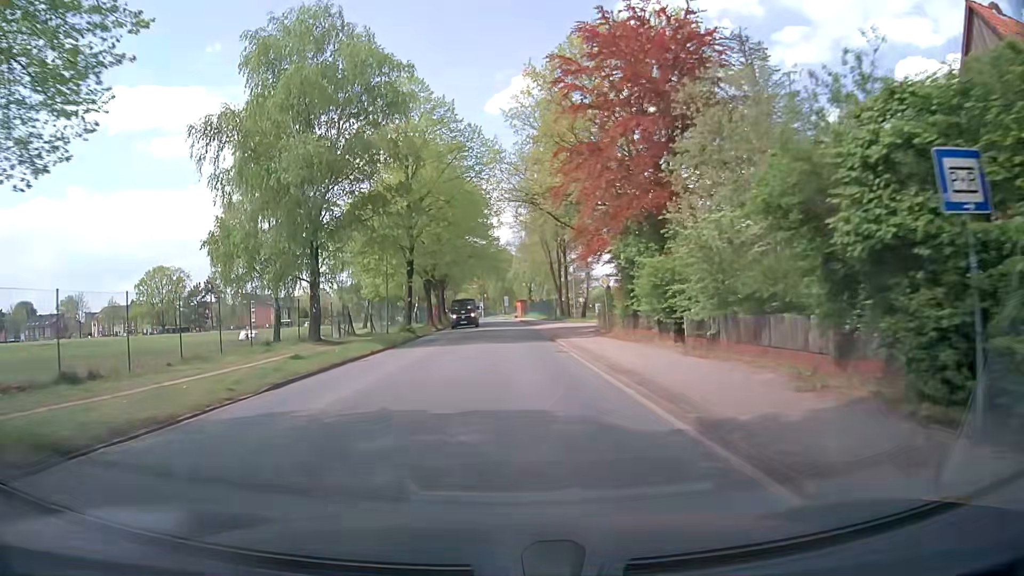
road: unclassified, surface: asphalt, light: Day
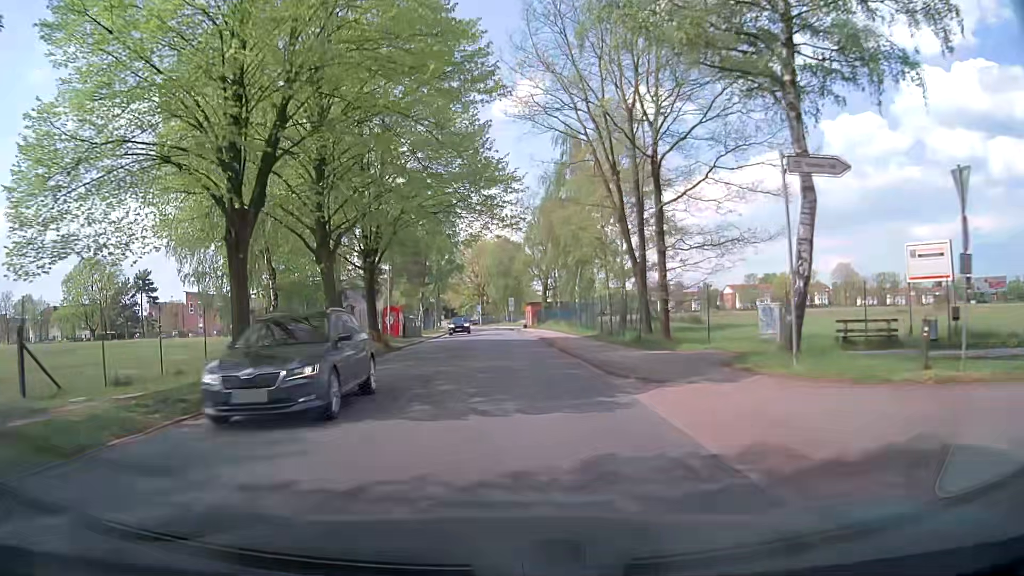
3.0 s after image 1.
(0.0, +38.2) m; 0°
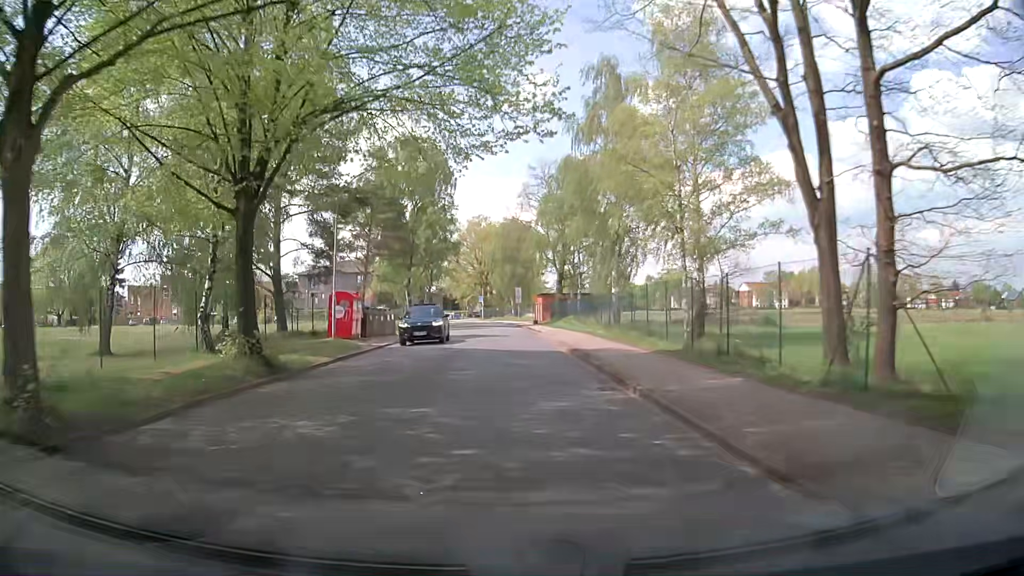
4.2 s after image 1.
(-0.1, +15.8) m; 0°
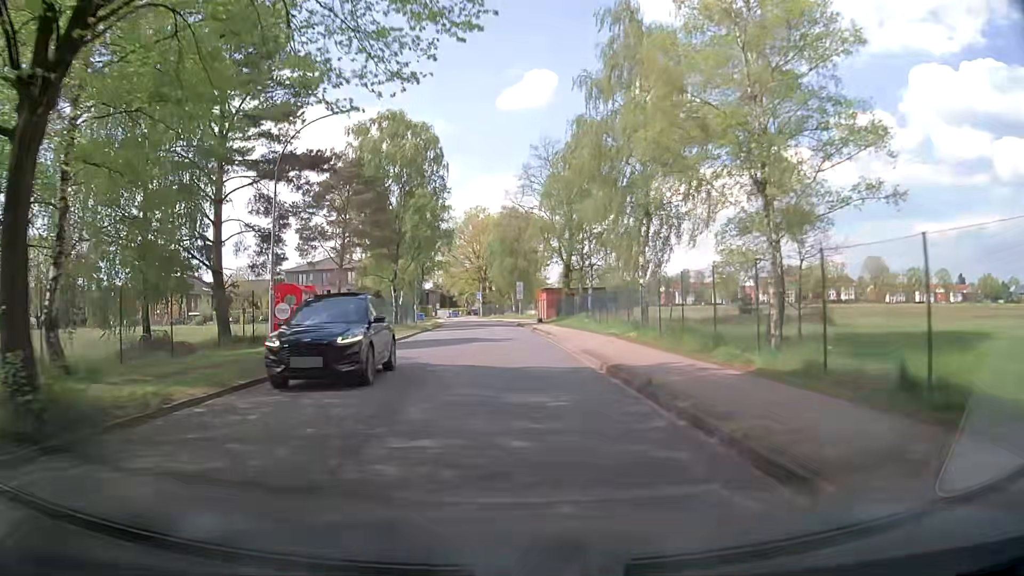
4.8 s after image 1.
(0.0, +8.0) m; 0°
(0, +10) (0, +20) (0, +30) (0, +40) (0, +50) (-1, +60) (-1, +70) (-3, +80) (-4, +90) (-6, +100) m
